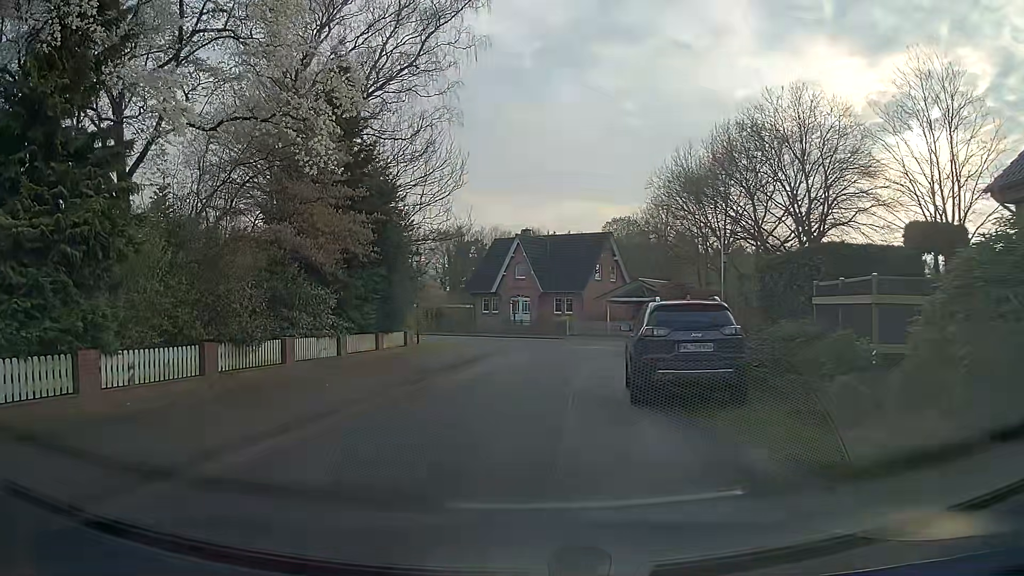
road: residential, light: Day
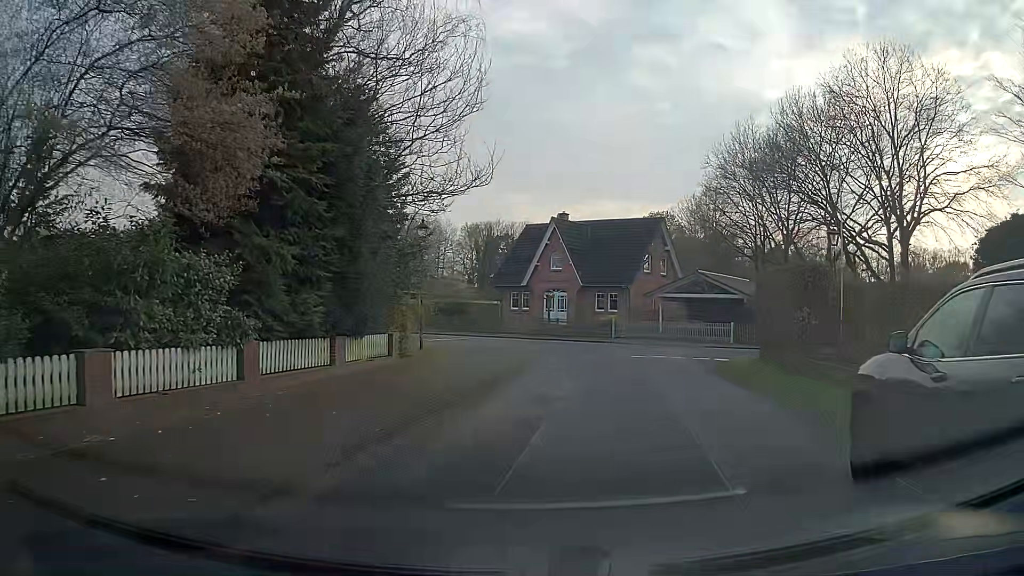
(-0.5, +8.5) m; -3°
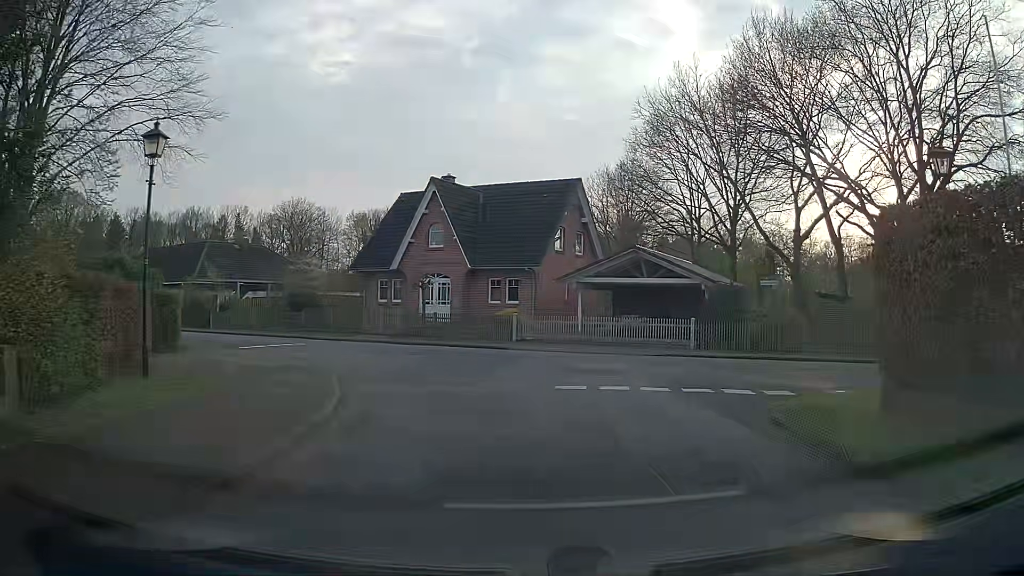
(+1.0, +12.3) m; +10°
